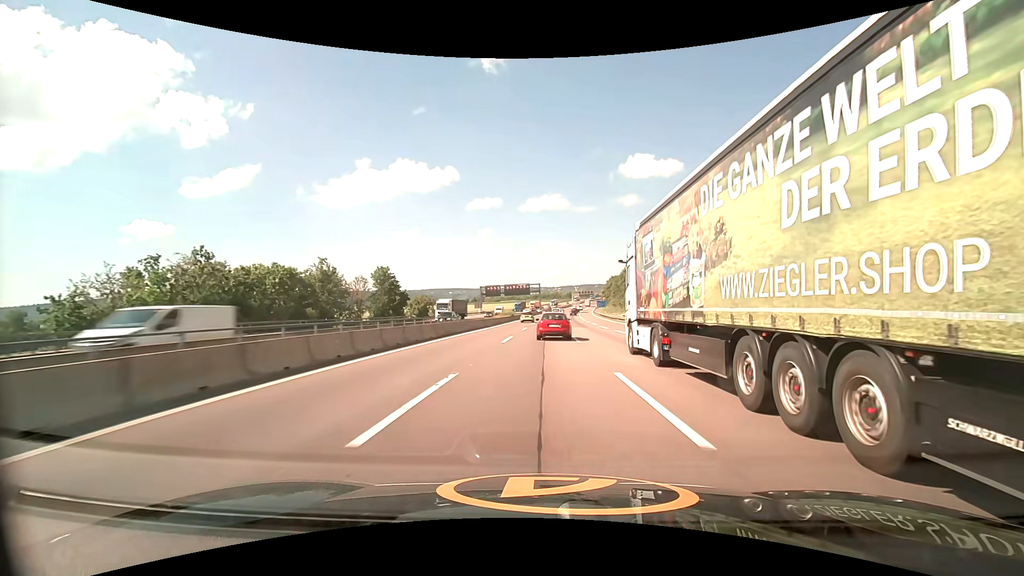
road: motorway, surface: asphalt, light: Day
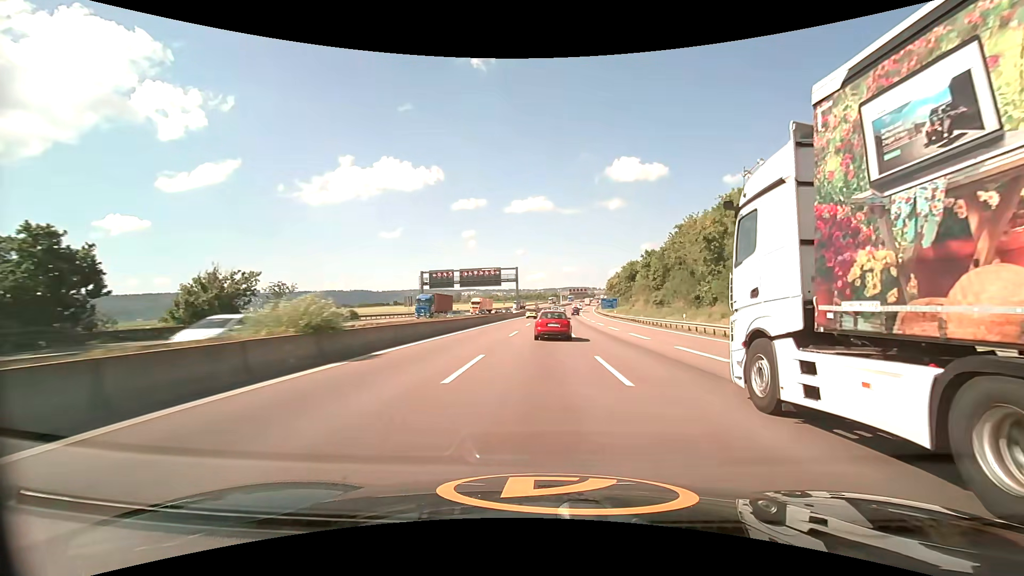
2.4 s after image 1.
(+0.9, +67.4) m; +2°
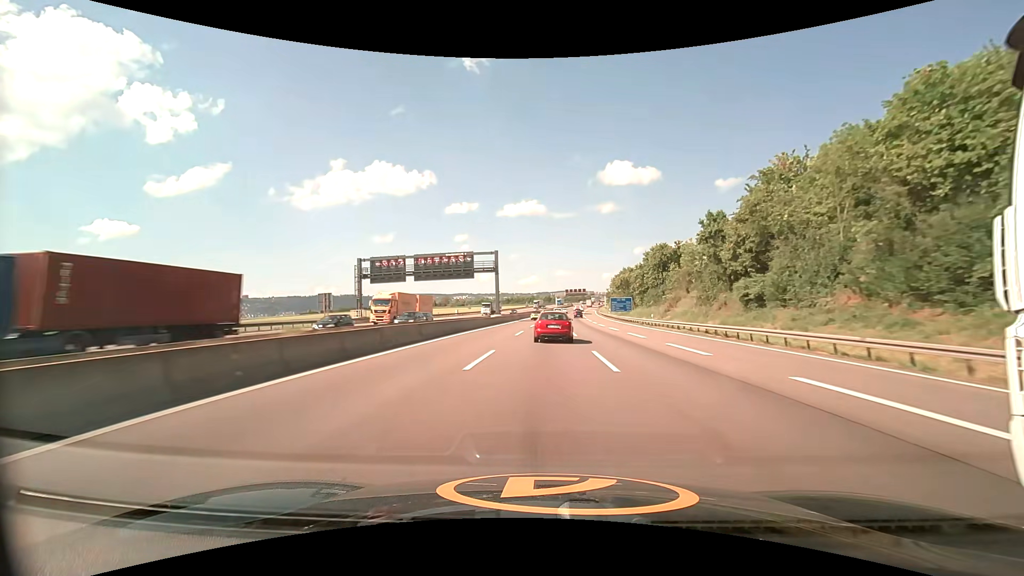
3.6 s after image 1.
(+0.4, +33.8) m; +1°
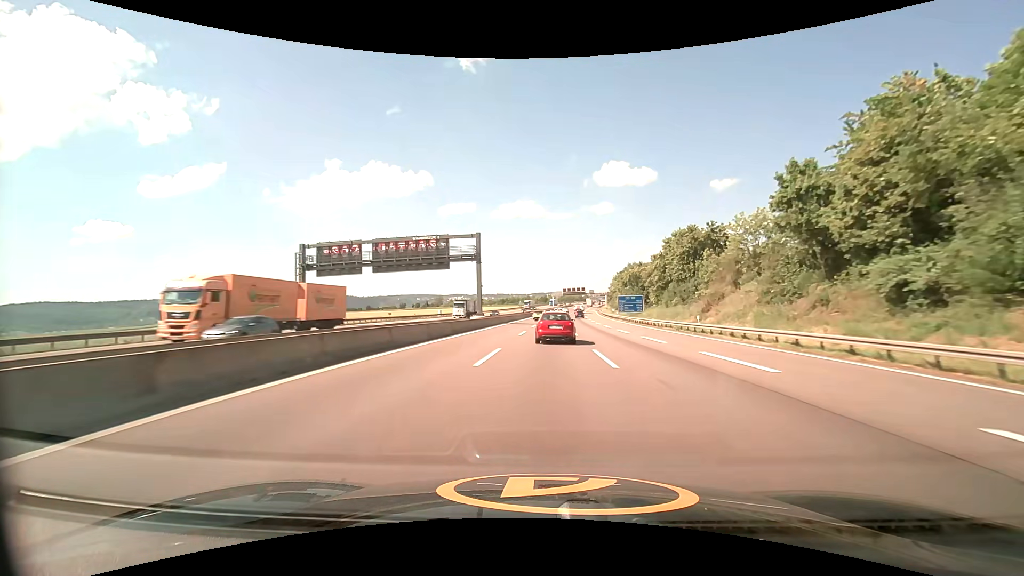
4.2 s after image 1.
(+0.1, +16.8) m; 0°
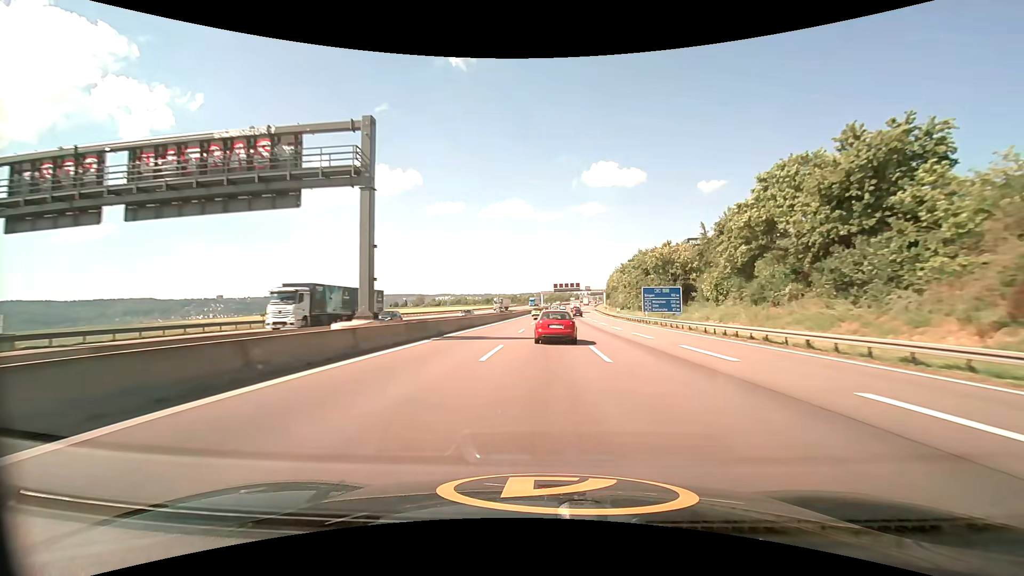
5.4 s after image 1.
(+0.5, +33.4) m; +1°
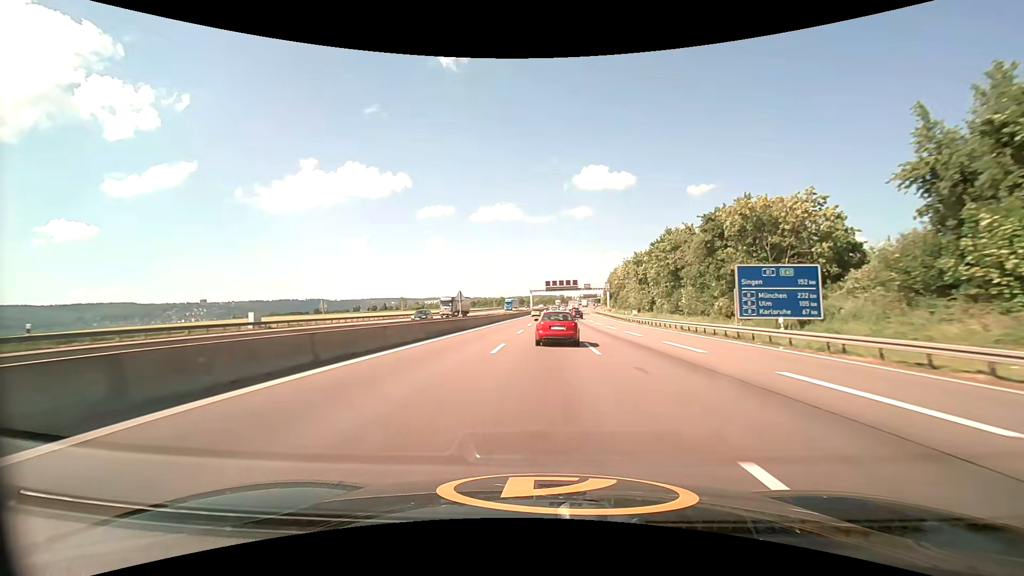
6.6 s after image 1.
(+0.4, +32.9) m; +1°
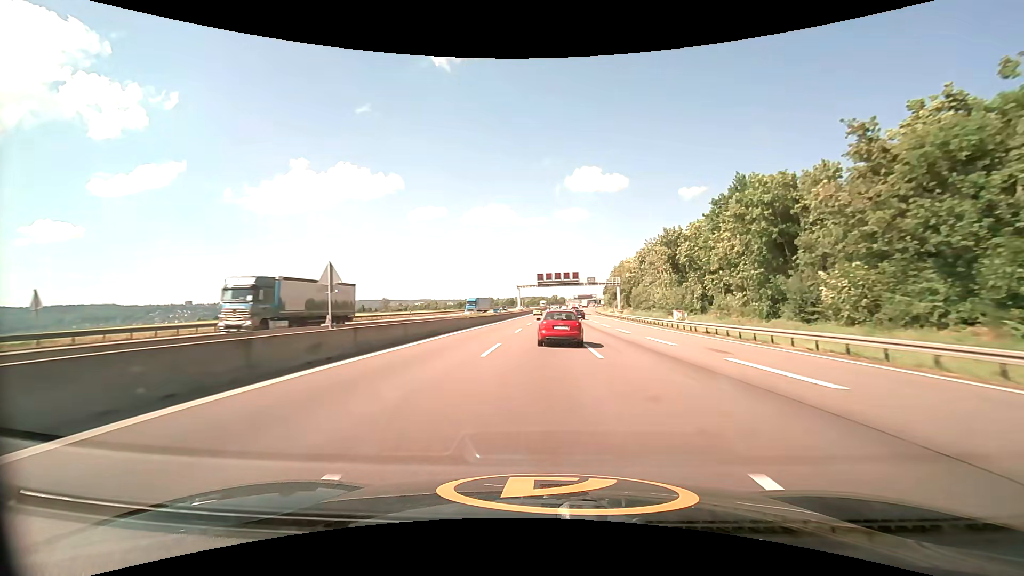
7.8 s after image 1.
(+0.3, +32.6) m; +1°
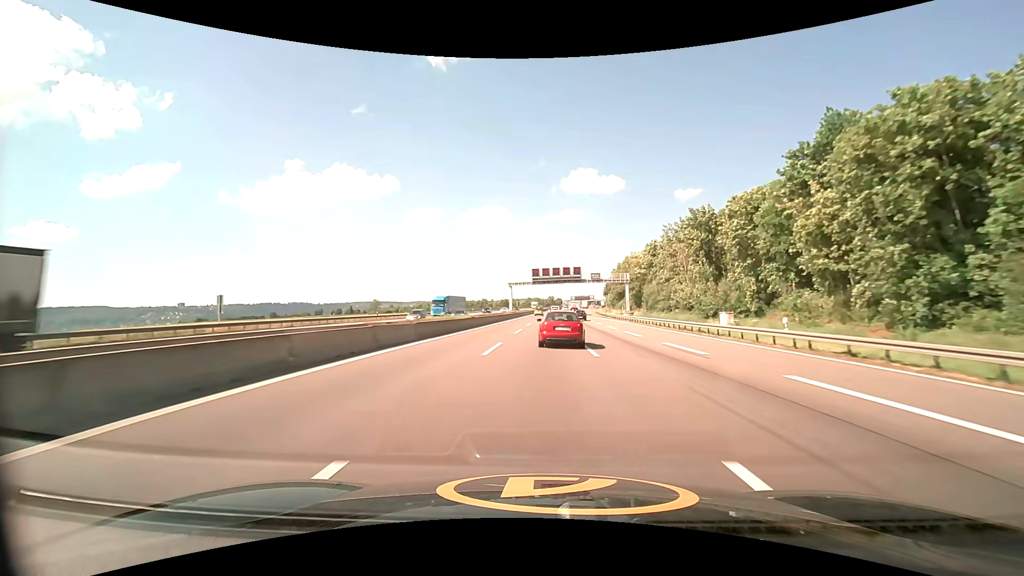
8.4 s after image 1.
(0.0, +16.1) m; +1°
(0, +10) (0, +20) (0, +30) (0, +40) (+1, +50) (+1, +60) (+1, +70) (+1, +80) (+2, +90) (+2, +100) m
